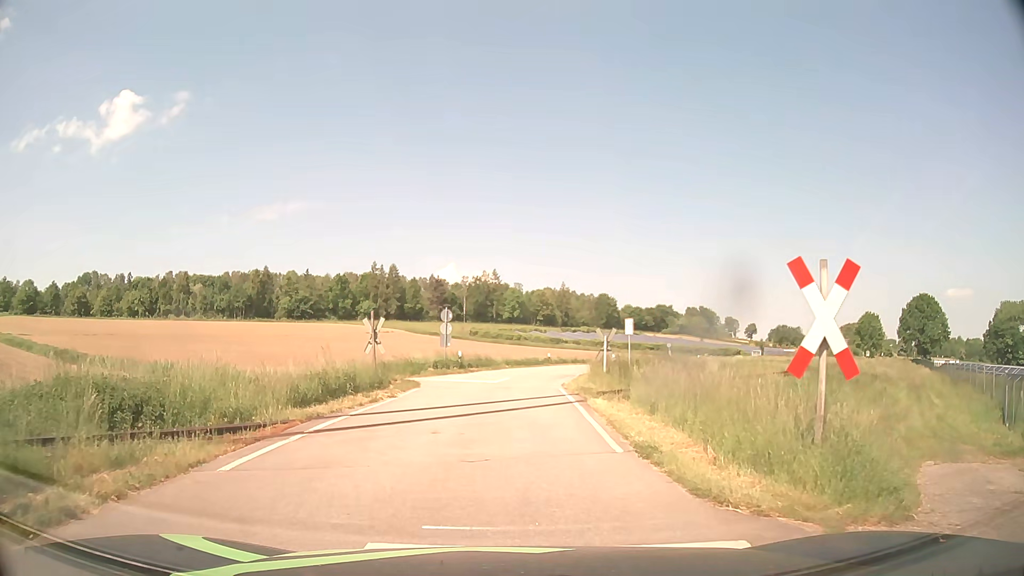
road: tertiary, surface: asphalt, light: Day
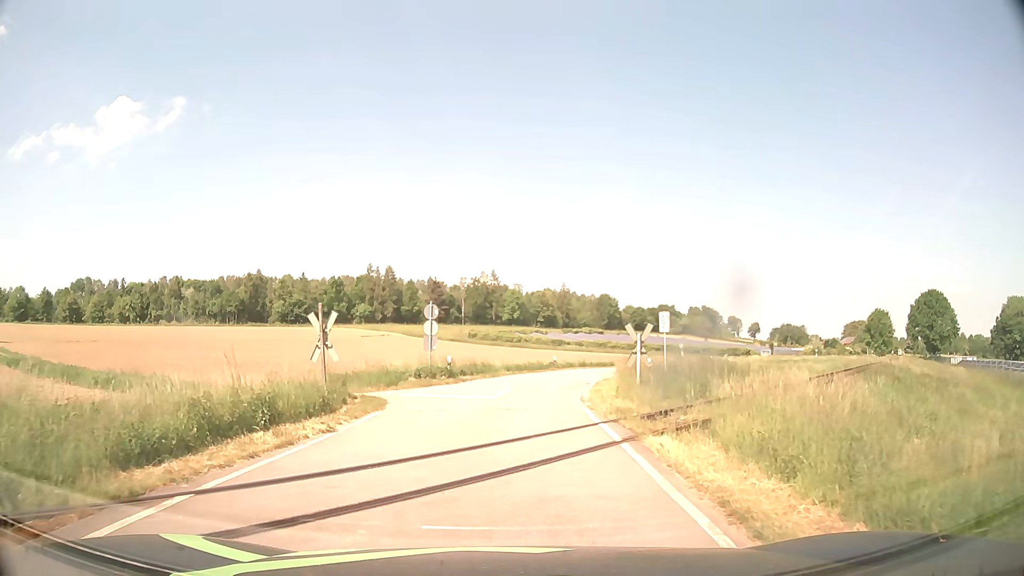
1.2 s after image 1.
(0.0, +6.6) m; 0°
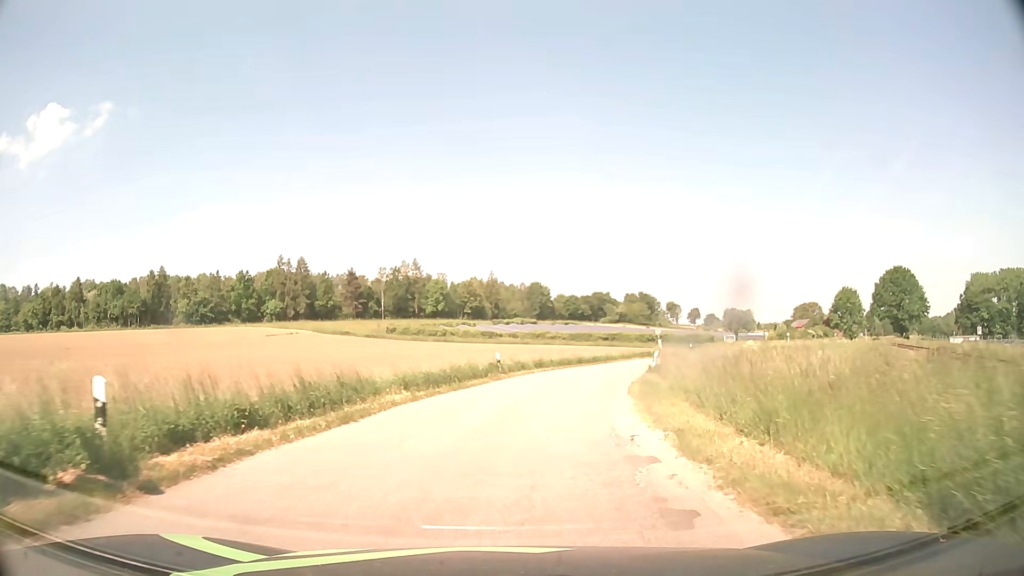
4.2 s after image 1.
(+0.7, +22.2) m; +6°
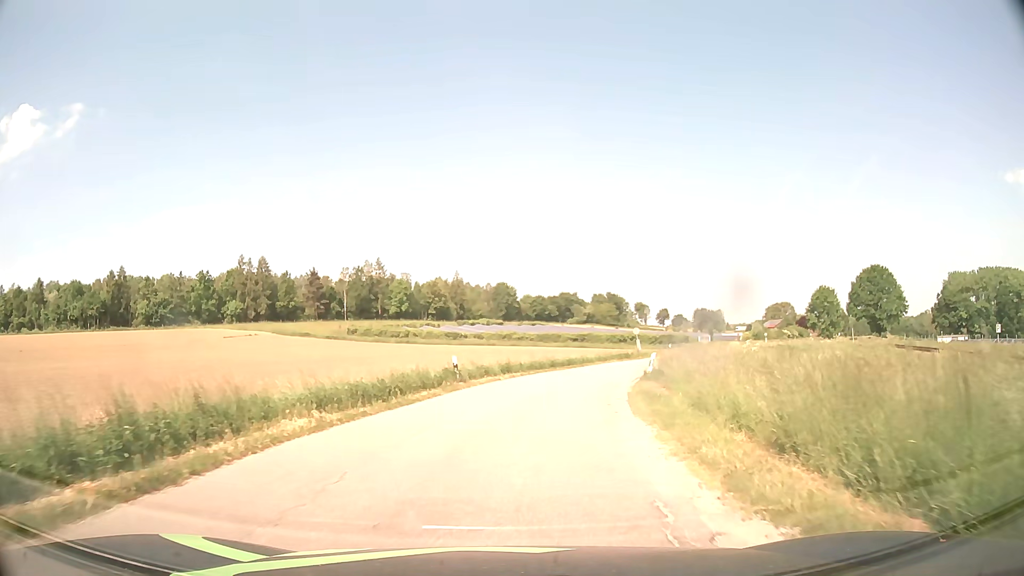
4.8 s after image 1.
(+0.1, +5.9) m; +2°
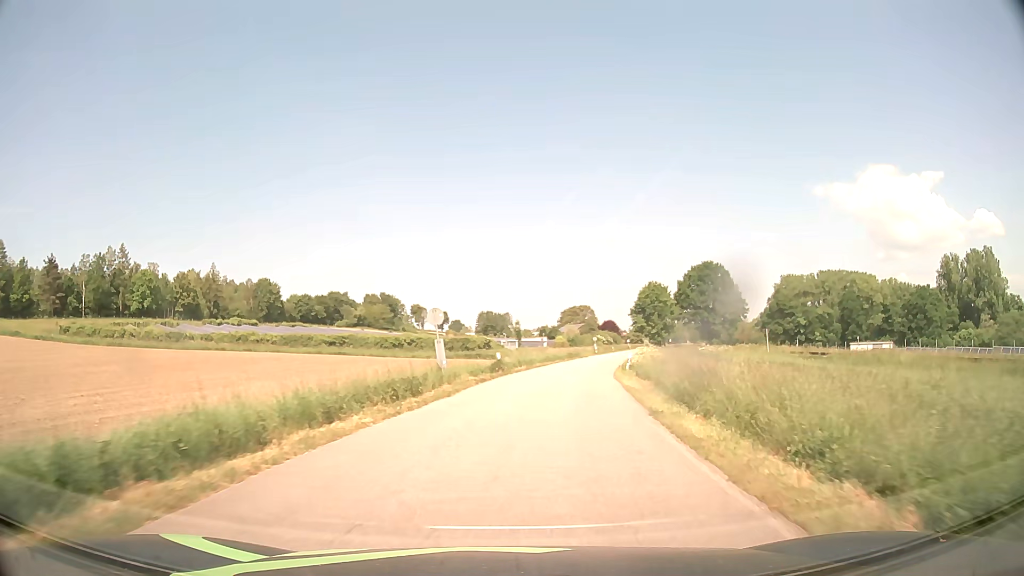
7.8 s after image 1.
(+5.7, +36.4) m; +19°
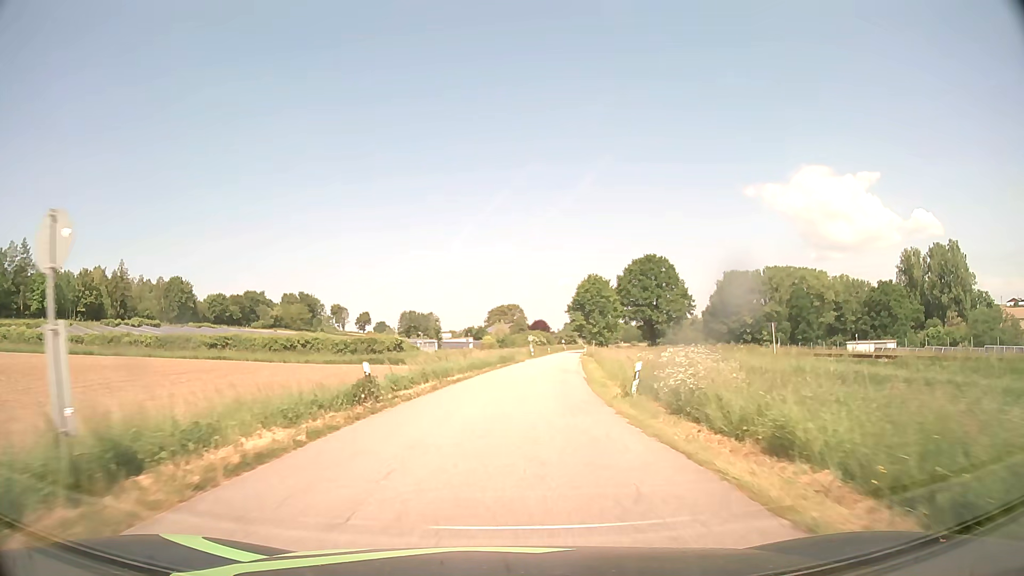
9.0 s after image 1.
(+1.1, +17.5) m; +6°
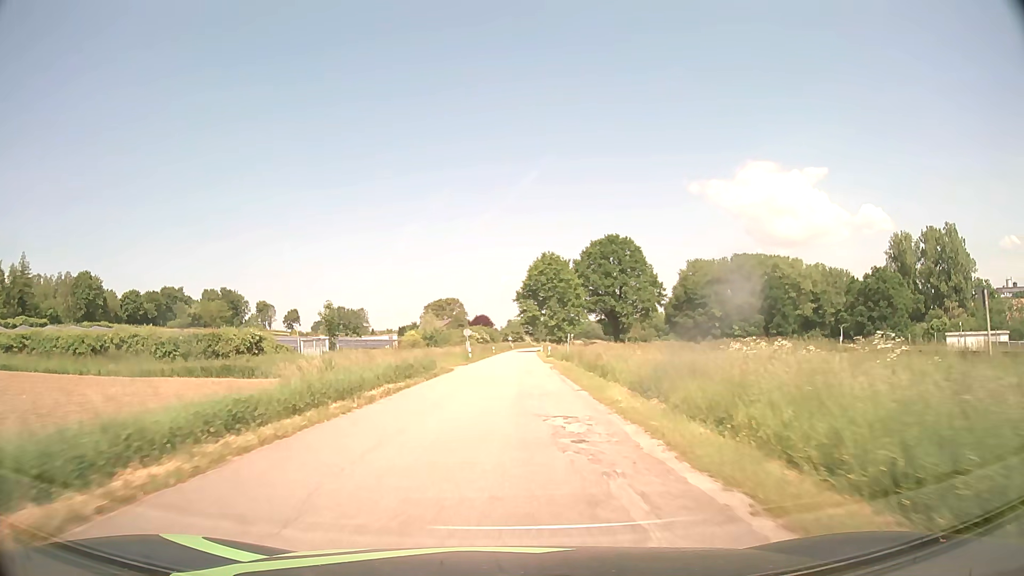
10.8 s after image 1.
(+1.5, +28.3) m; +5°
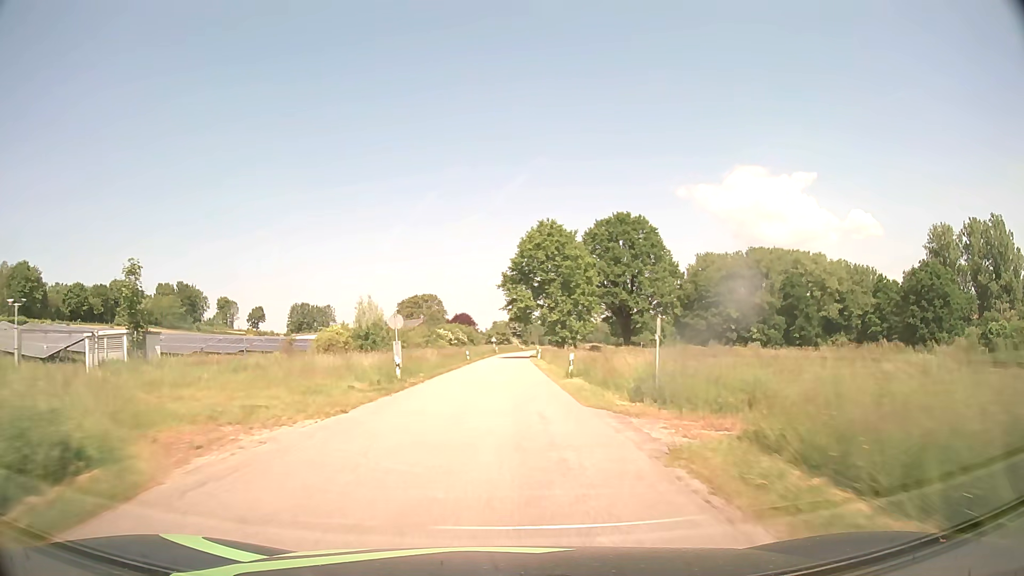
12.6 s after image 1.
(+0.5, +30.2) m; +1°
